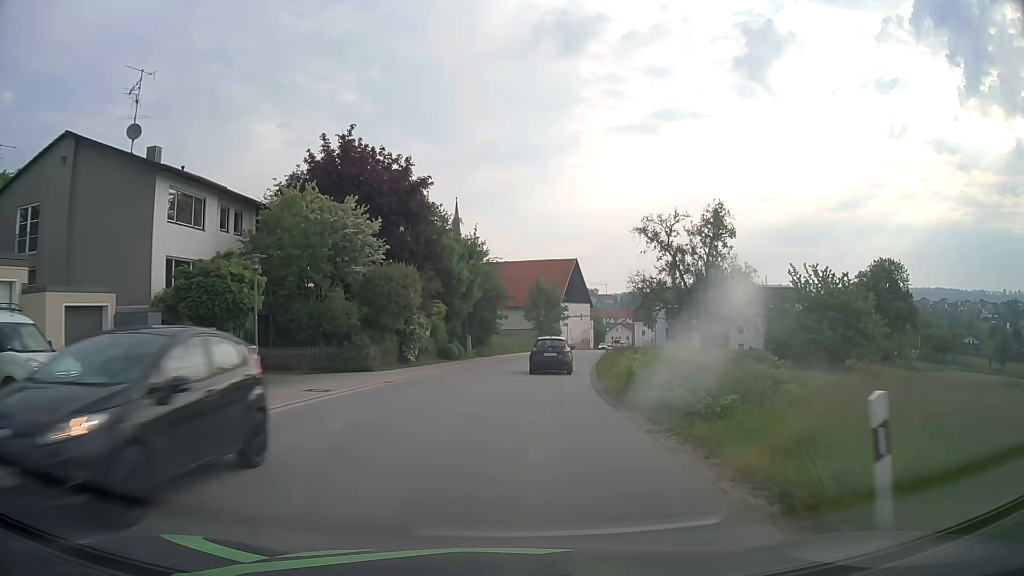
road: tertiary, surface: asphalt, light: Day
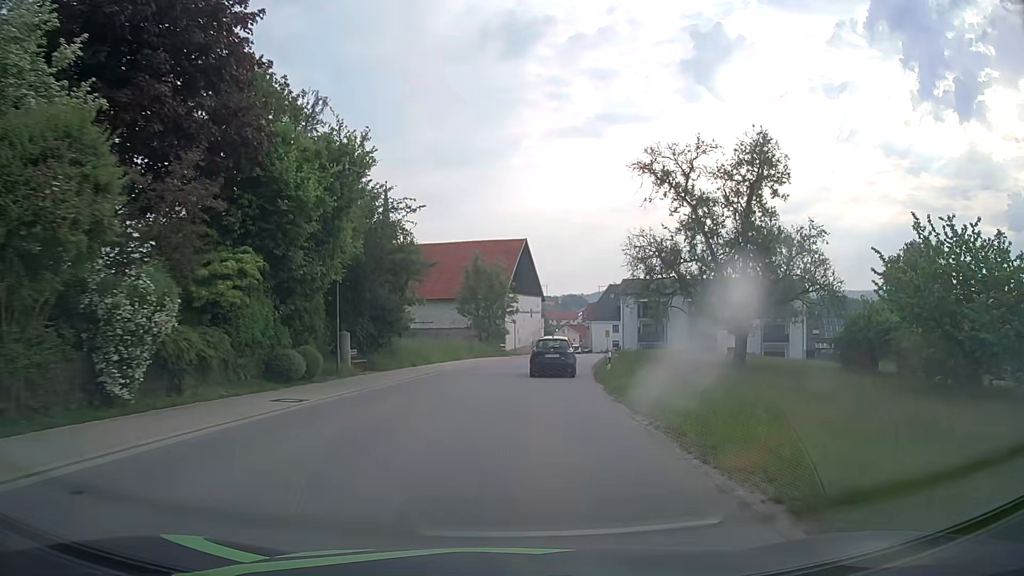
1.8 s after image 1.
(+0.8, +22.7) m; +5°
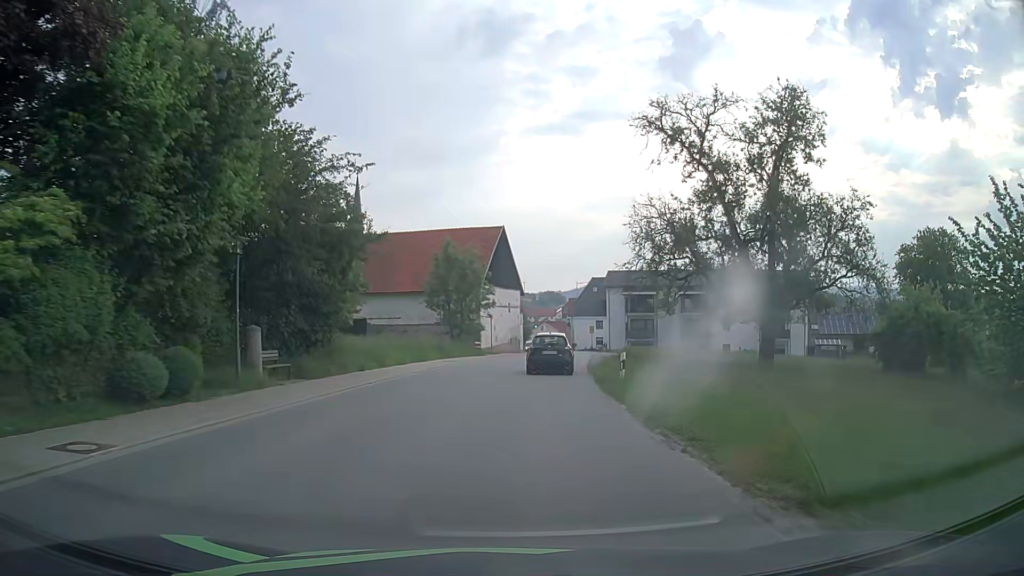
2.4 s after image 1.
(+0.1, +7.3) m; +2°
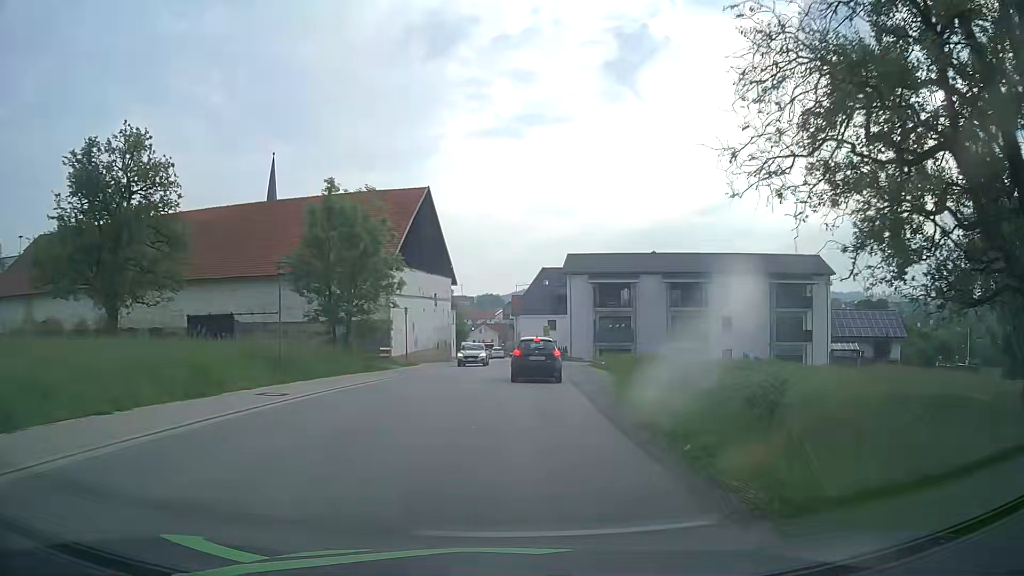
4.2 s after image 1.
(+0.9, +21.1) m; +5°
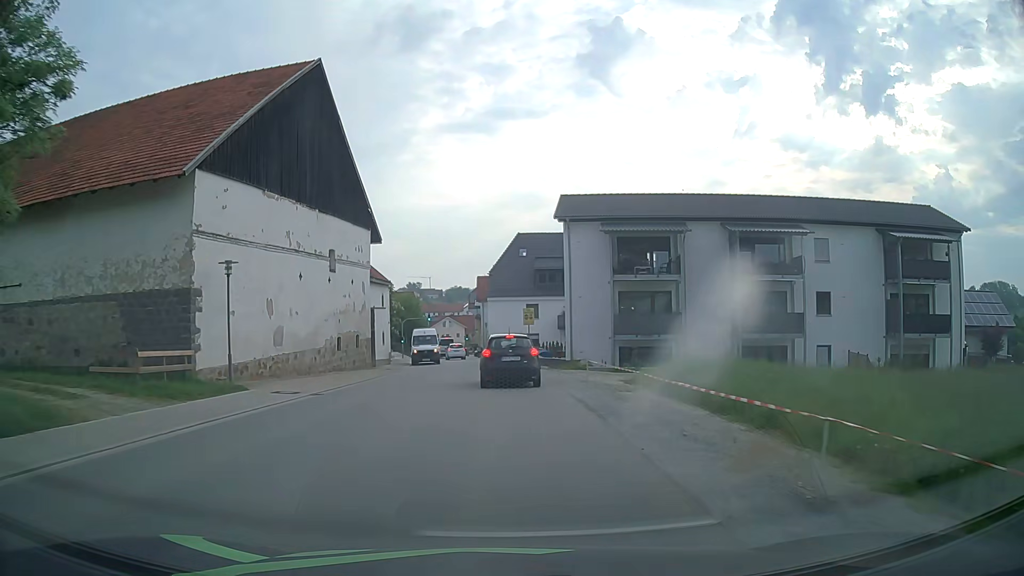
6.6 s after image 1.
(+0.8, +25.3) m; +2°
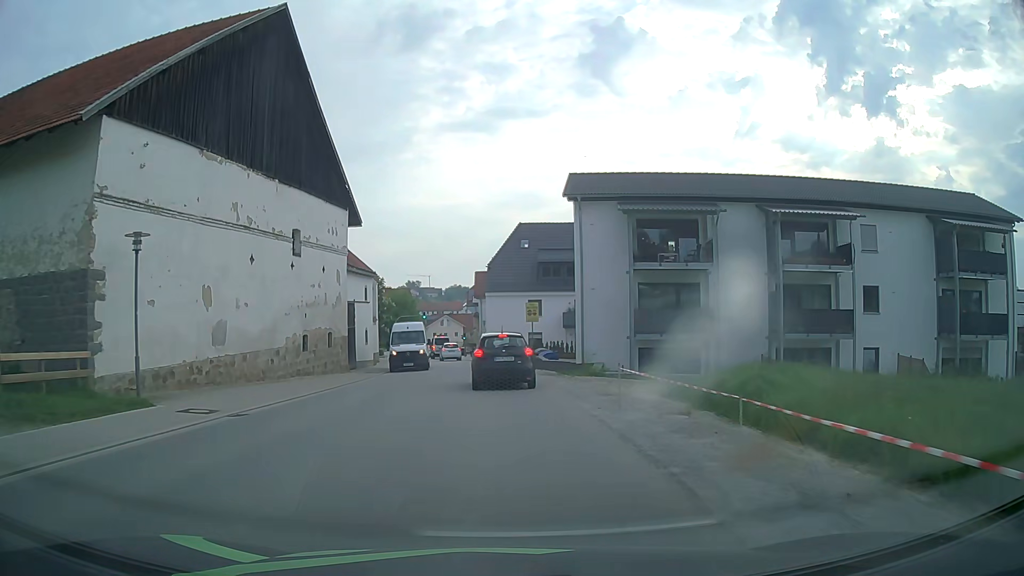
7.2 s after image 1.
(0.0, +5.5) m; 0°
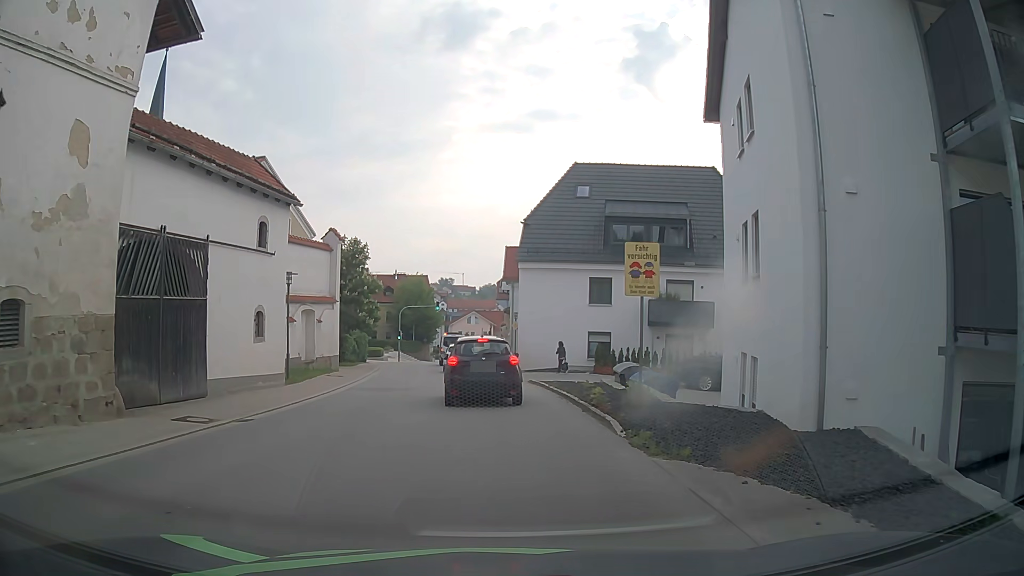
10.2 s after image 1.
(-0.4, +21.9) m; -3°
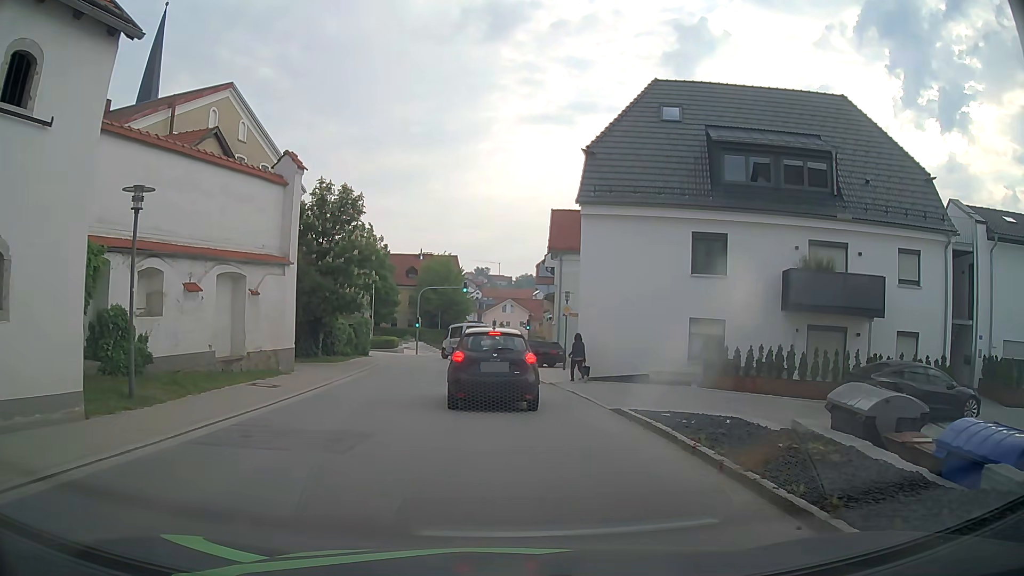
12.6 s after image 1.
(-0.3, +12.4) m; -3°
(0, +10) (0, +20) (-1, +30) (-1, +40) (-2, +50) (-1, +60) (-1, +70) (-1, +80) (-1, +90) (-1, +100) m
